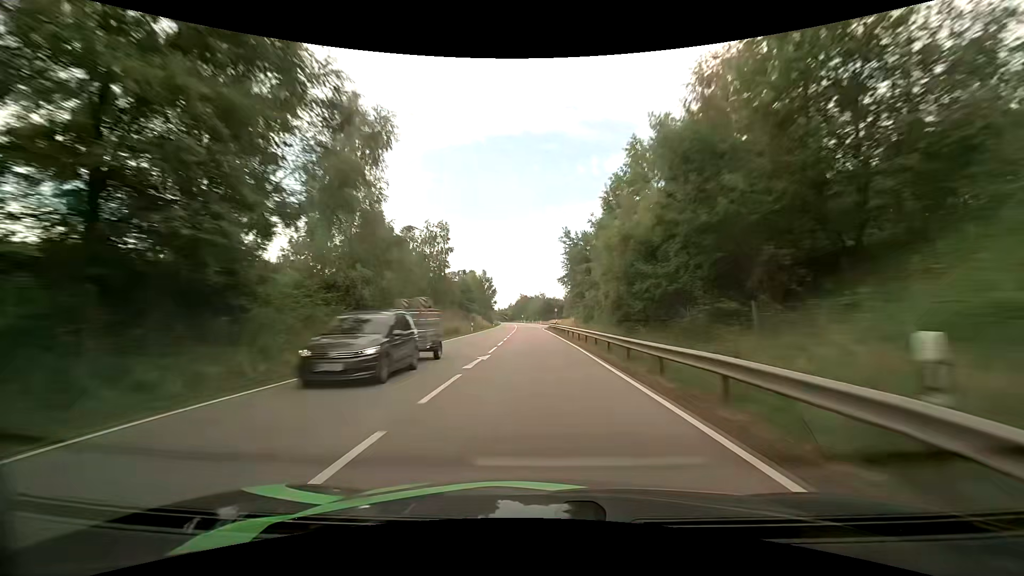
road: primary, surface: asphalt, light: Day
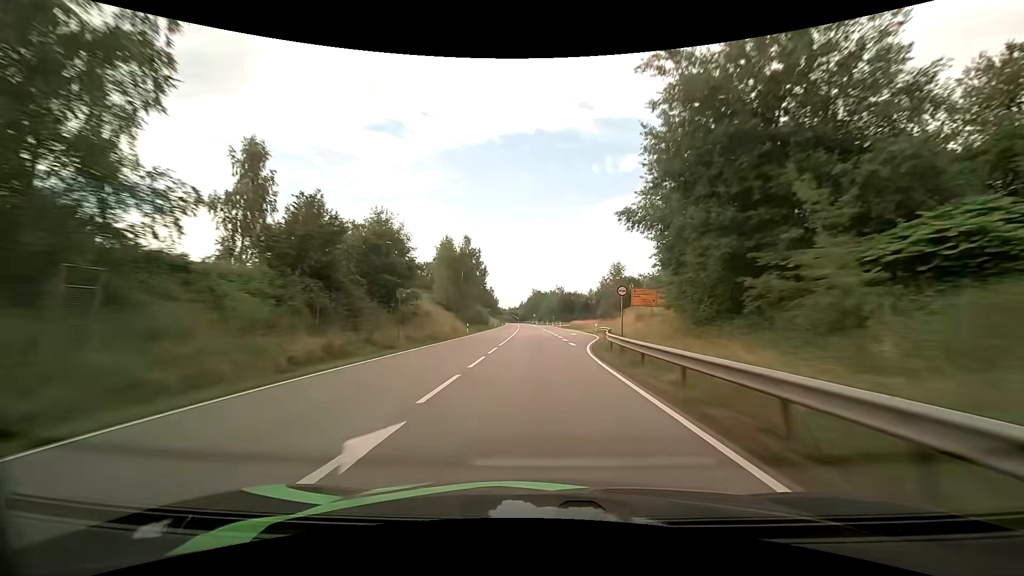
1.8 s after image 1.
(-0.9, +54.1) m; -2°
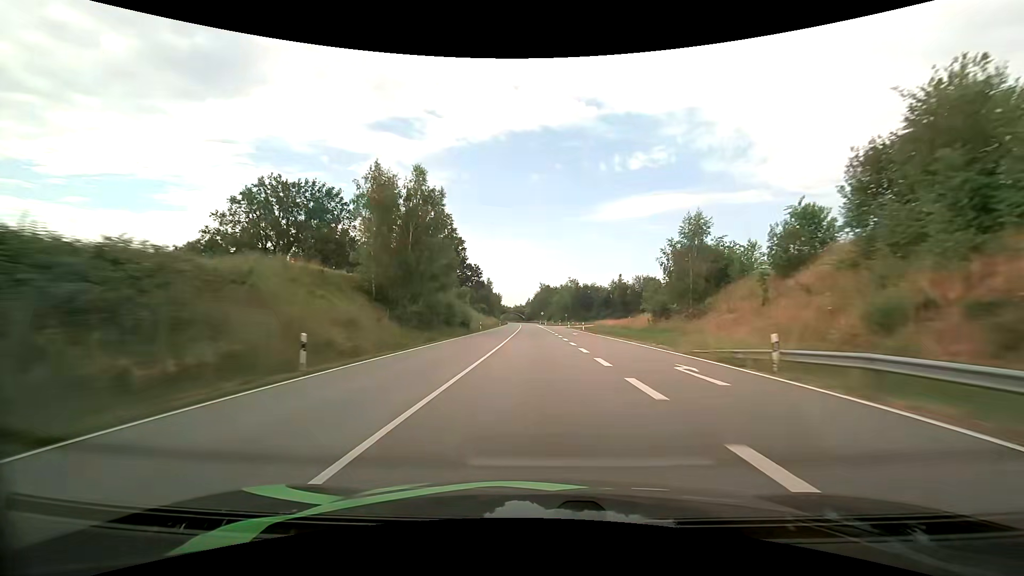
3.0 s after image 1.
(-0.2, +36.1) m; -1°
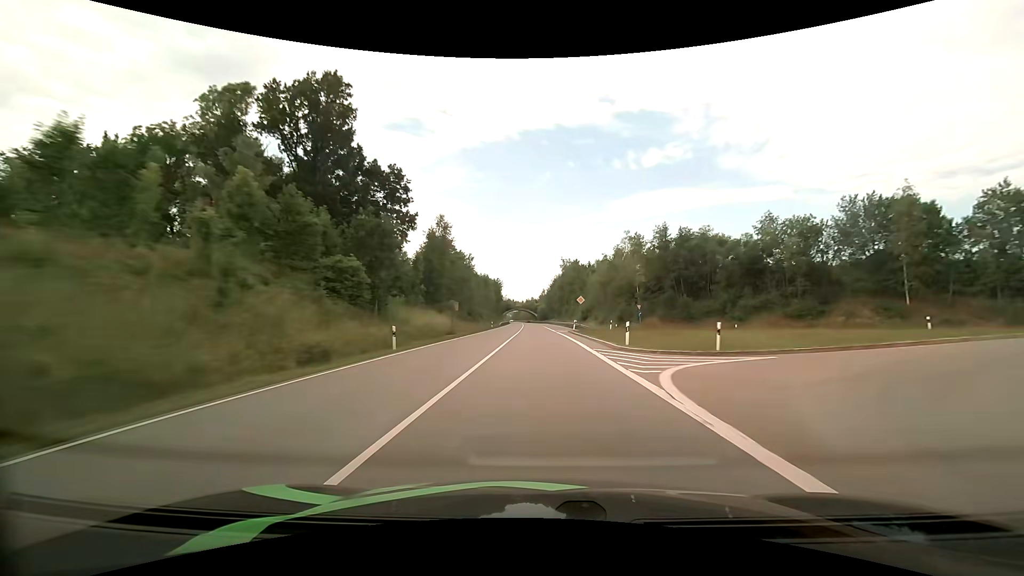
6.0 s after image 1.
(-1.8, +90.8) m; -2°
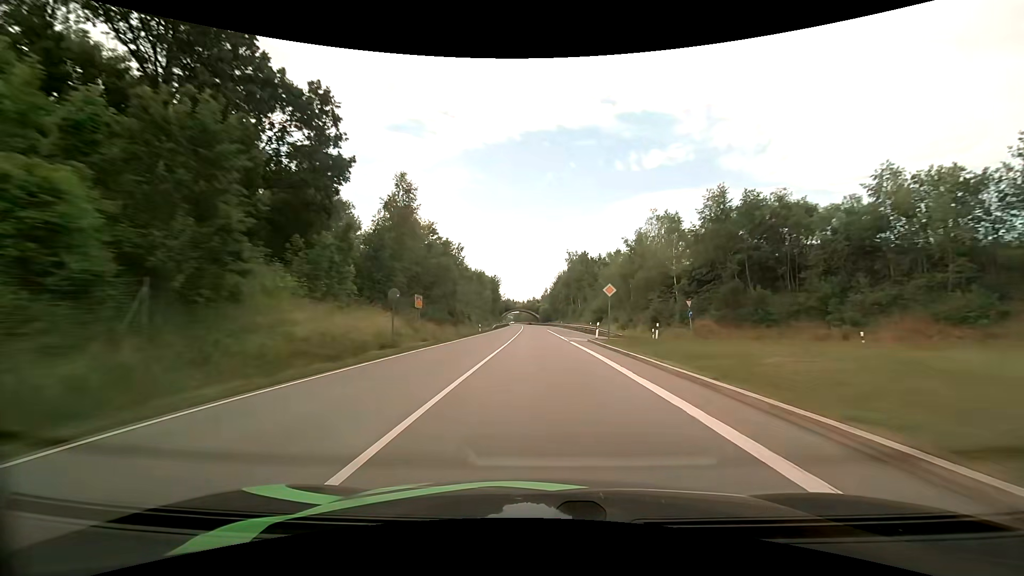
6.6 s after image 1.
(0.0, +18.2) m; 0°
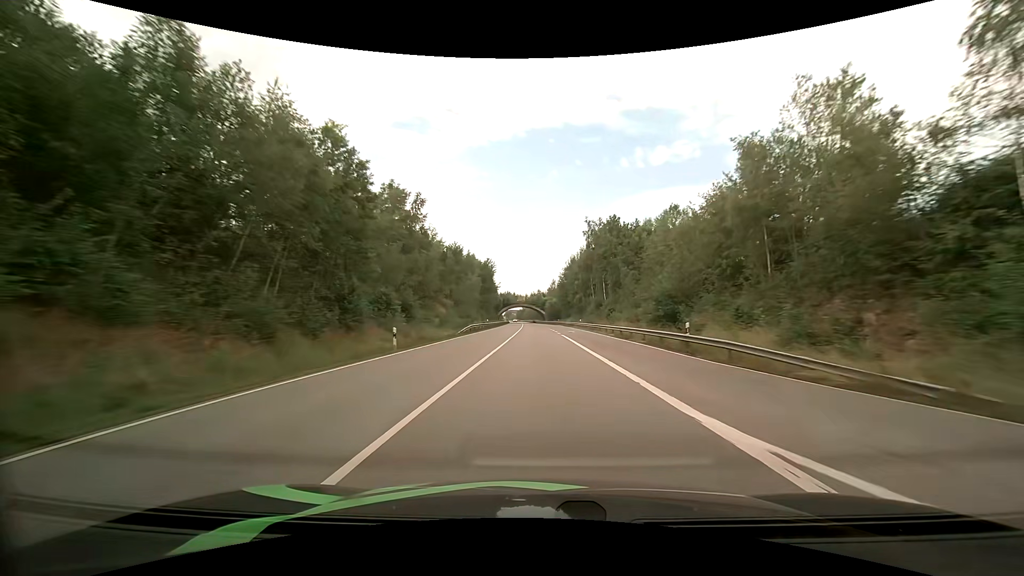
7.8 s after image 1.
(-0.2, +36.5) m; -1°
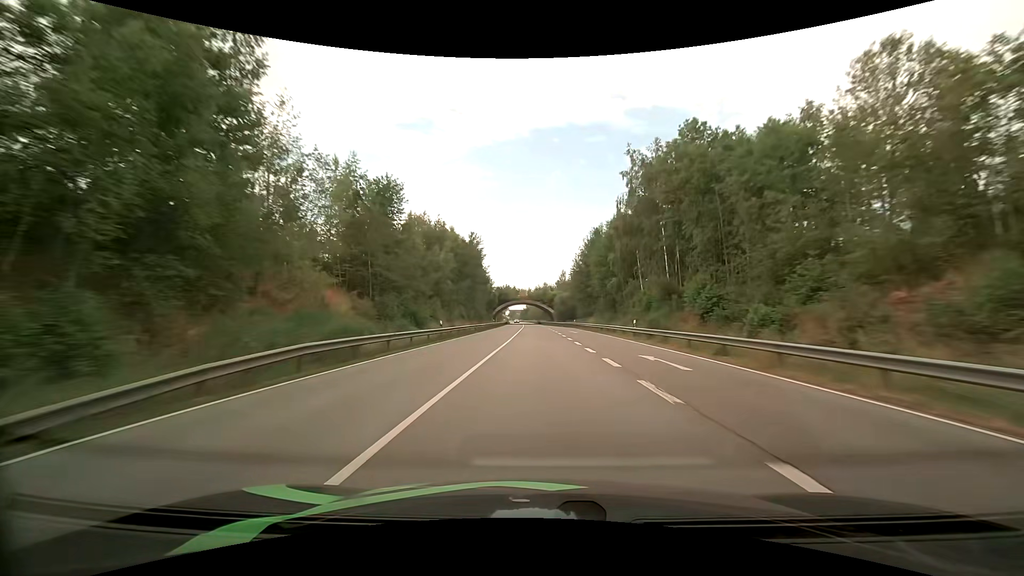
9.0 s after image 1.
(-0.2, +36.4) m; -1°
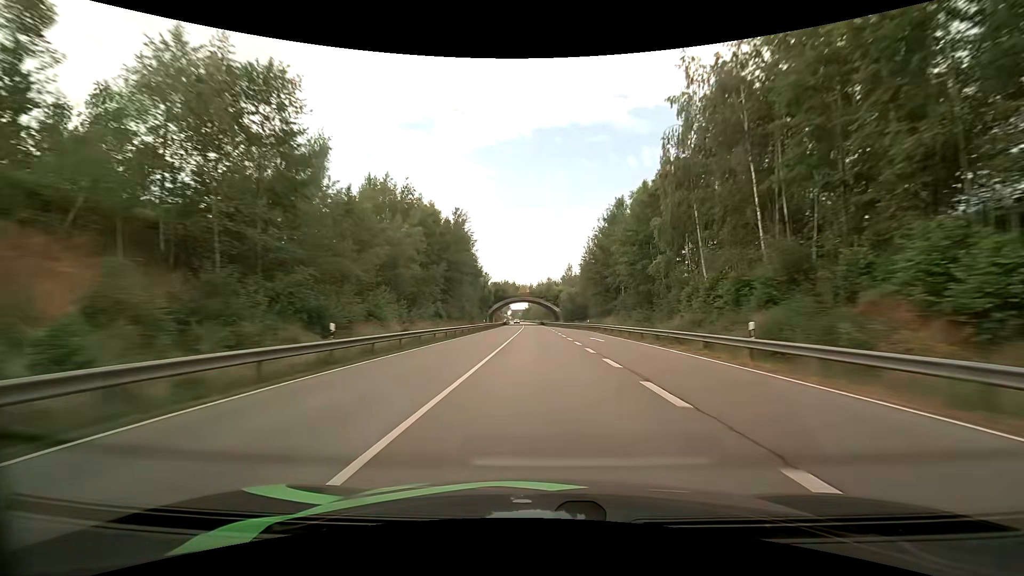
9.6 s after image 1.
(-0.1, +18.1) m; 0°
(0, +10) (0, +20) (0, +30) (0, +40) (0, +50) (-1, +60) (-1, +70) (-1, +80) (-1, +90) (-1, +100) m
